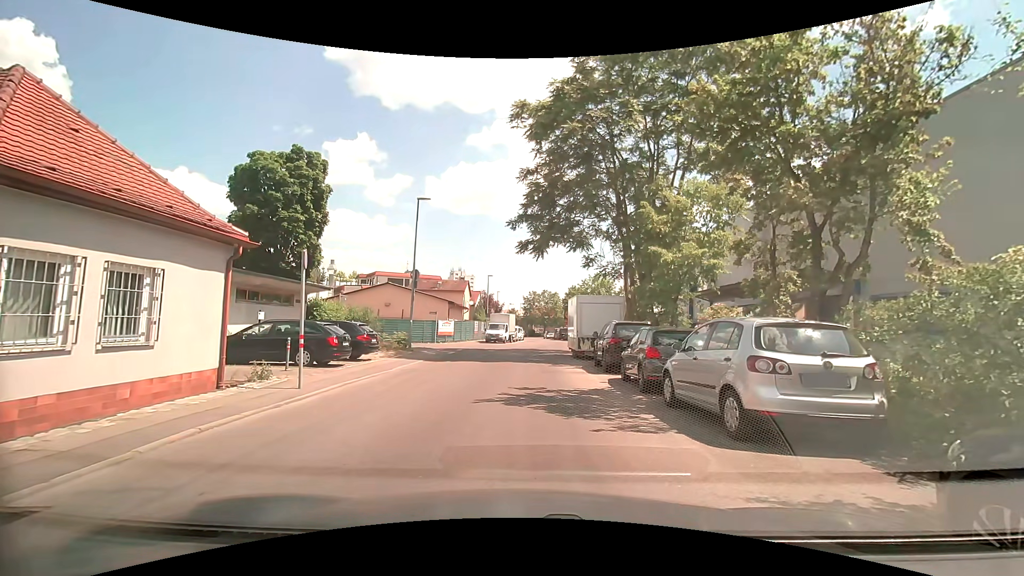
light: Day
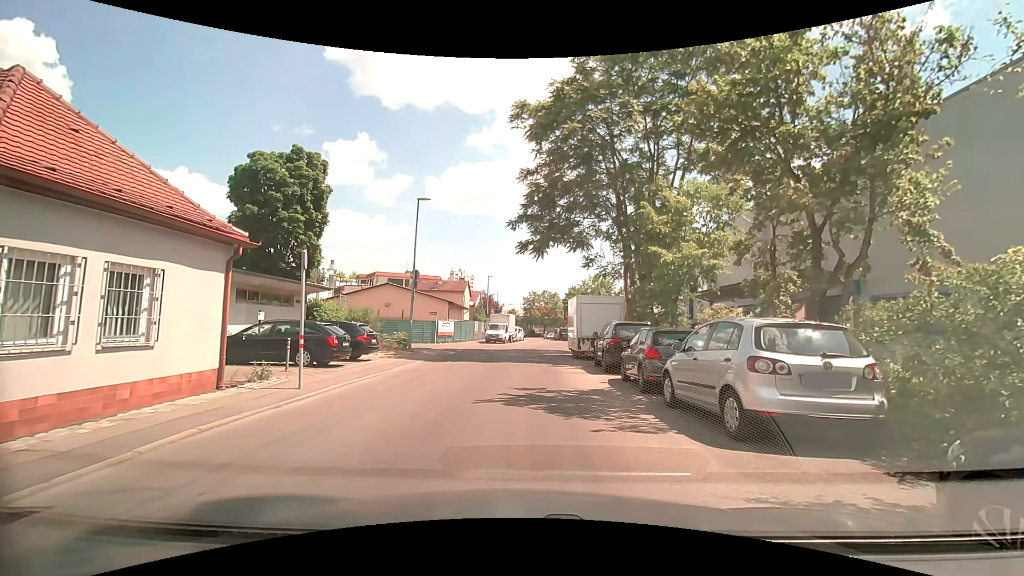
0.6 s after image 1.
(0.0, 0.0) m; 0°
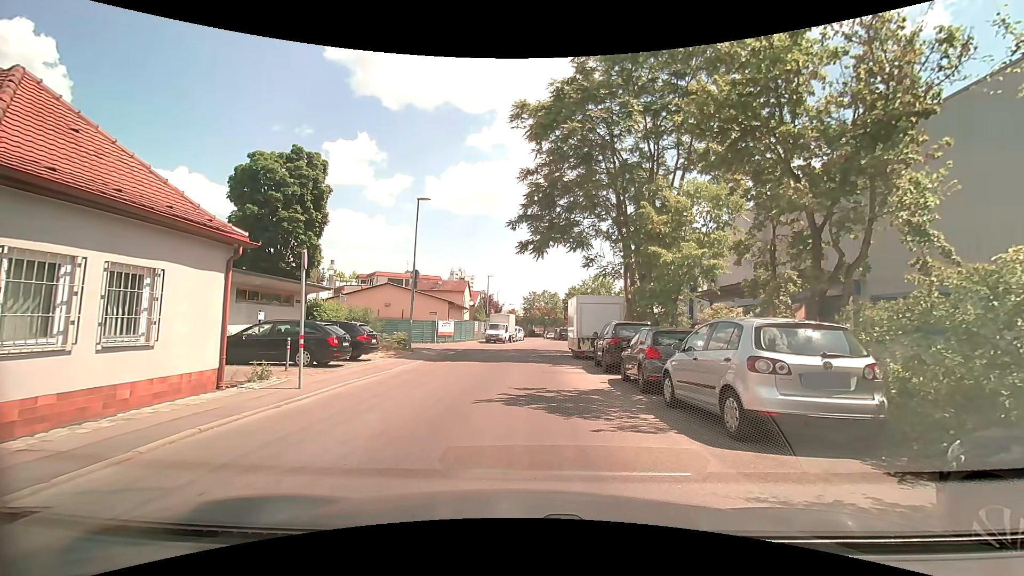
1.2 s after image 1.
(0.0, 0.0) m; 0°
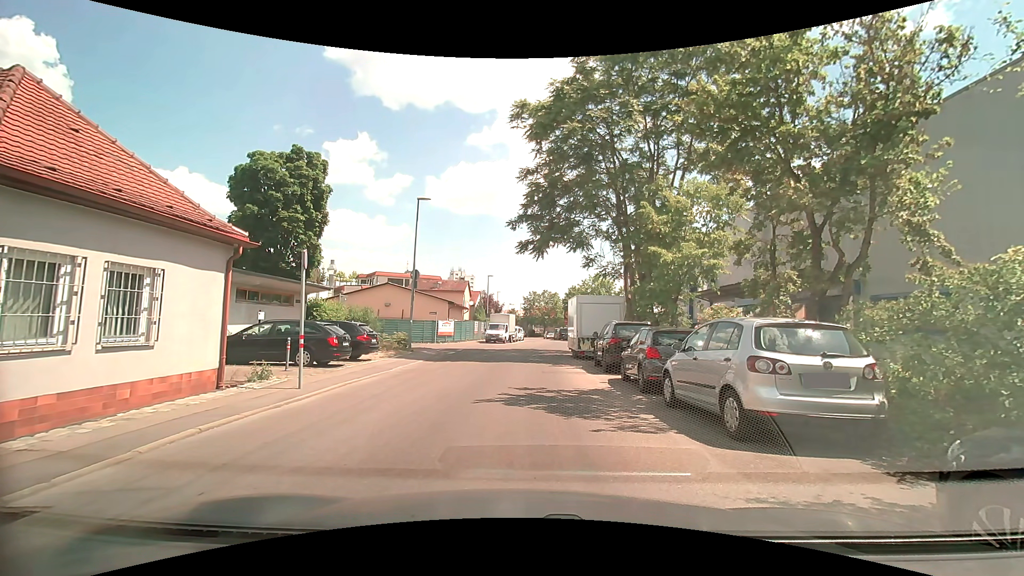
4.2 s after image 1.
(0.0, 0.0) m; 0°
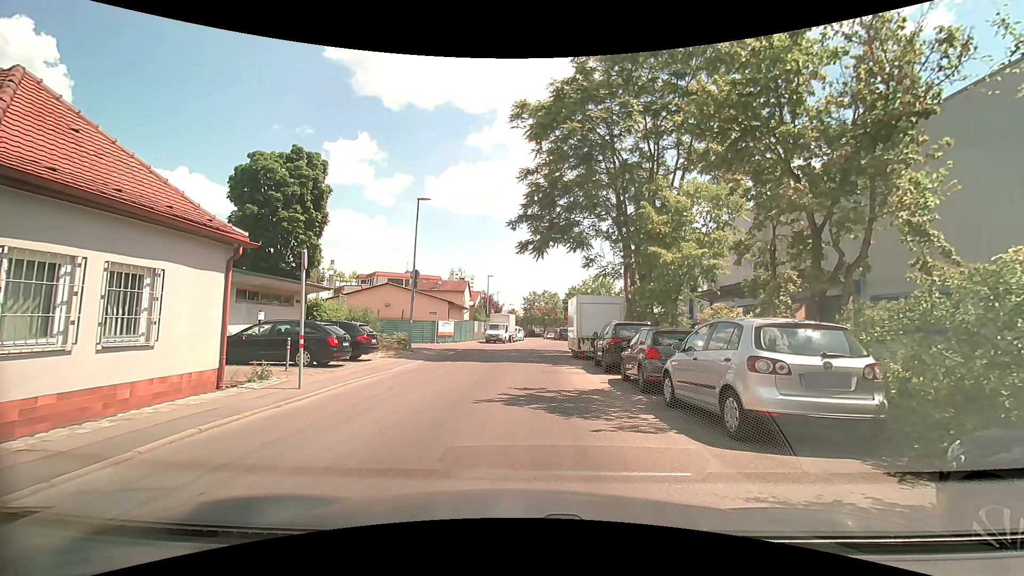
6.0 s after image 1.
(0.0, 0.0) m; 0°
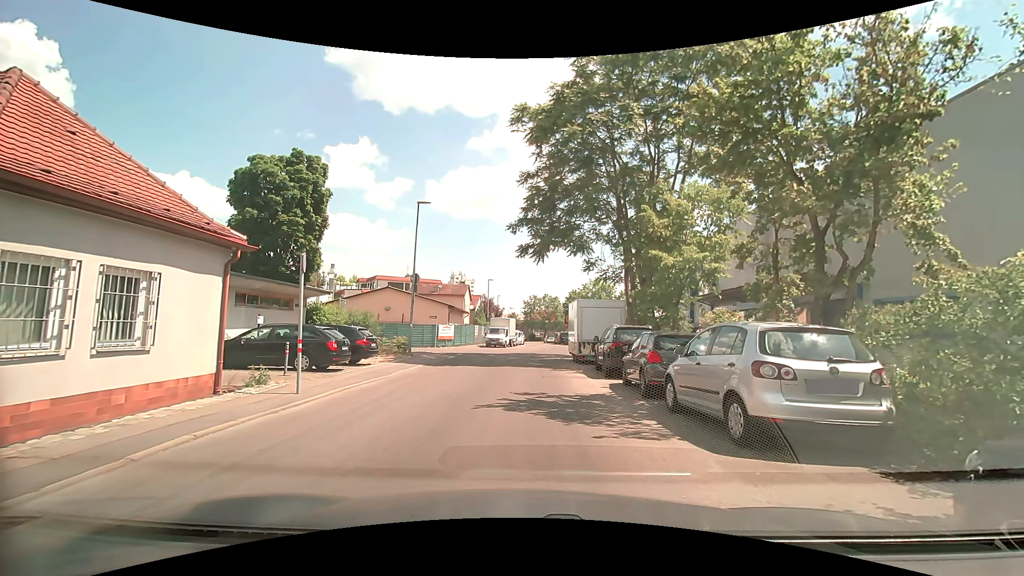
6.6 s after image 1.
(0.0, +0.1) m; 0°
